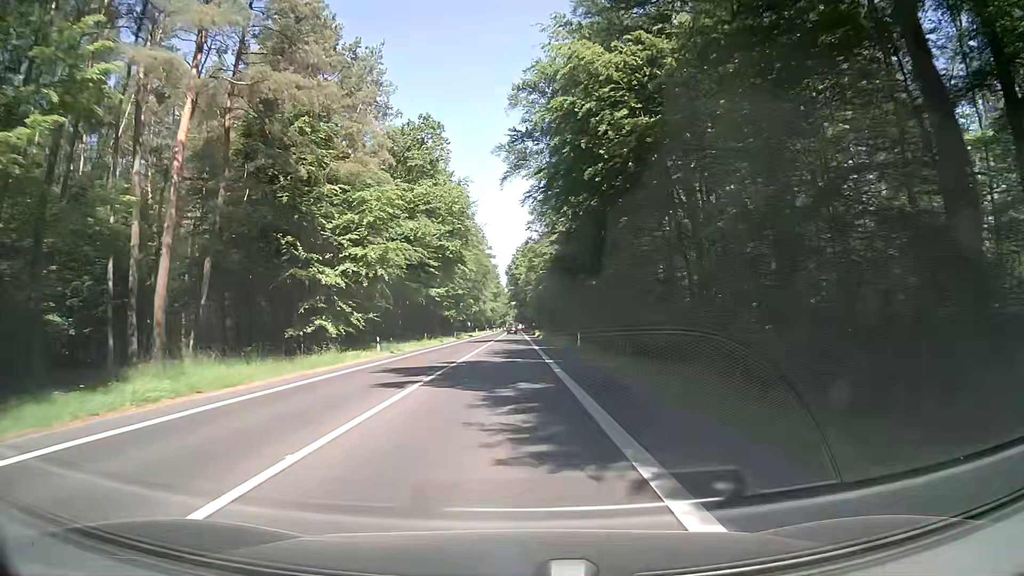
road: secondary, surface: asphalt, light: Day
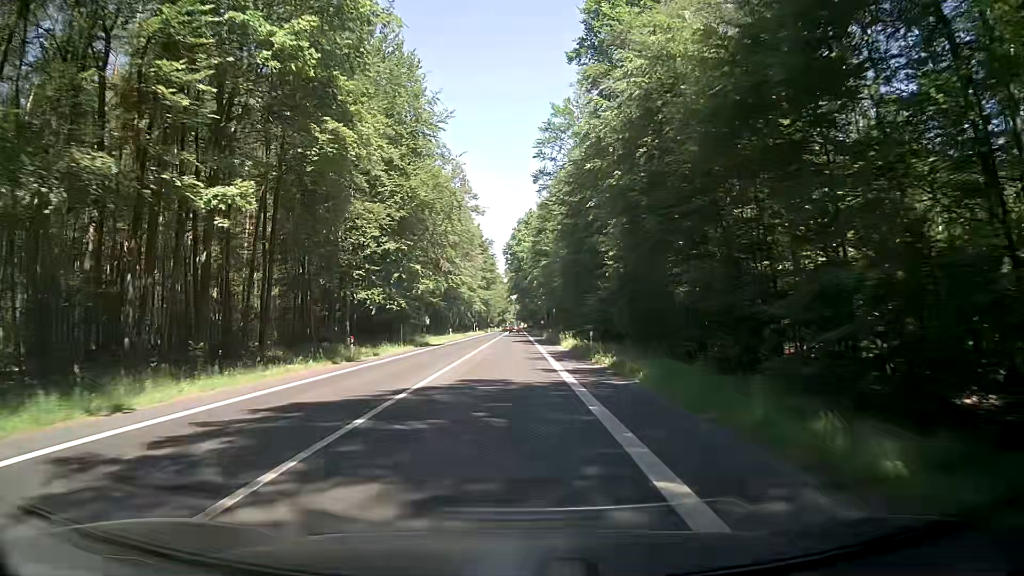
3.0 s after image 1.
(-0.2, +52.9) m; -1°
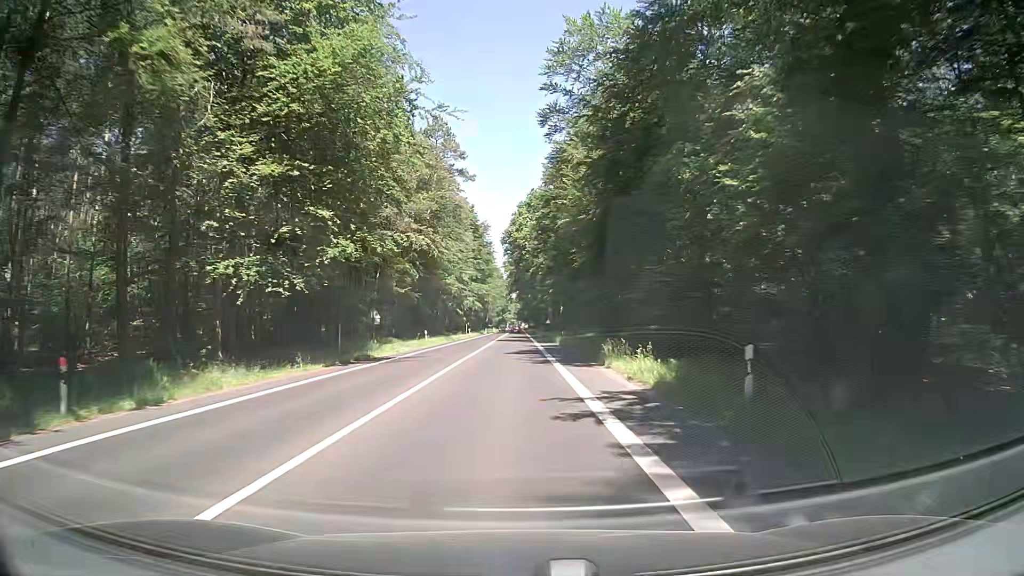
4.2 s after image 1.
(+0.2, +22.7) m; +1°
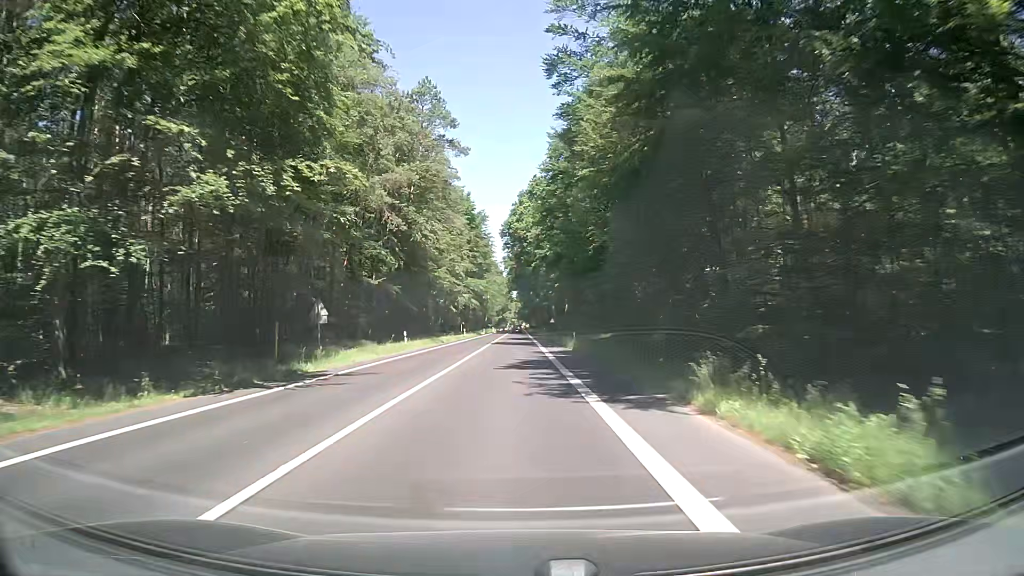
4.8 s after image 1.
(0.0, +11.3) m; 0°
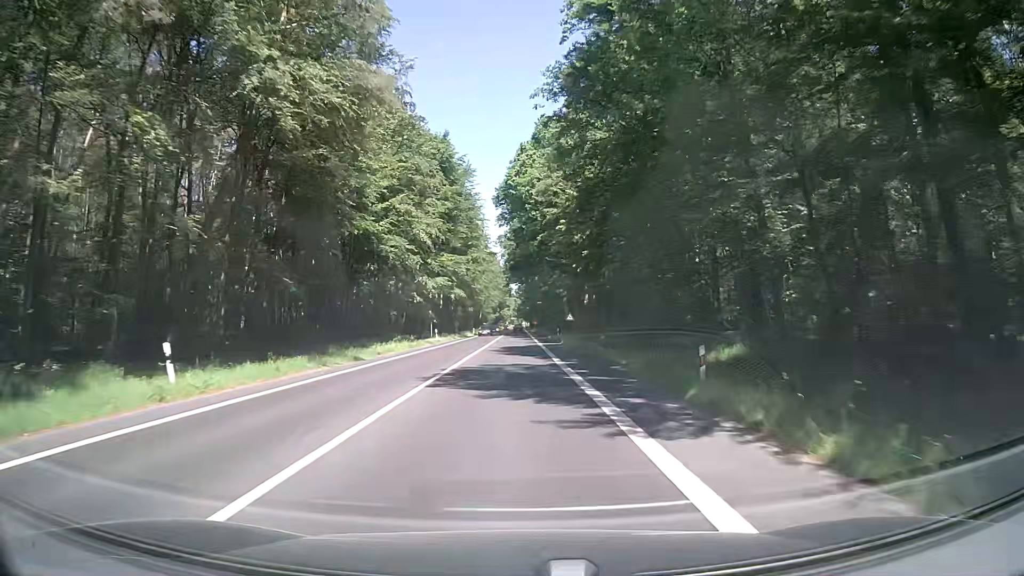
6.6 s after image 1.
(-0.1, +34.0) m; 0°
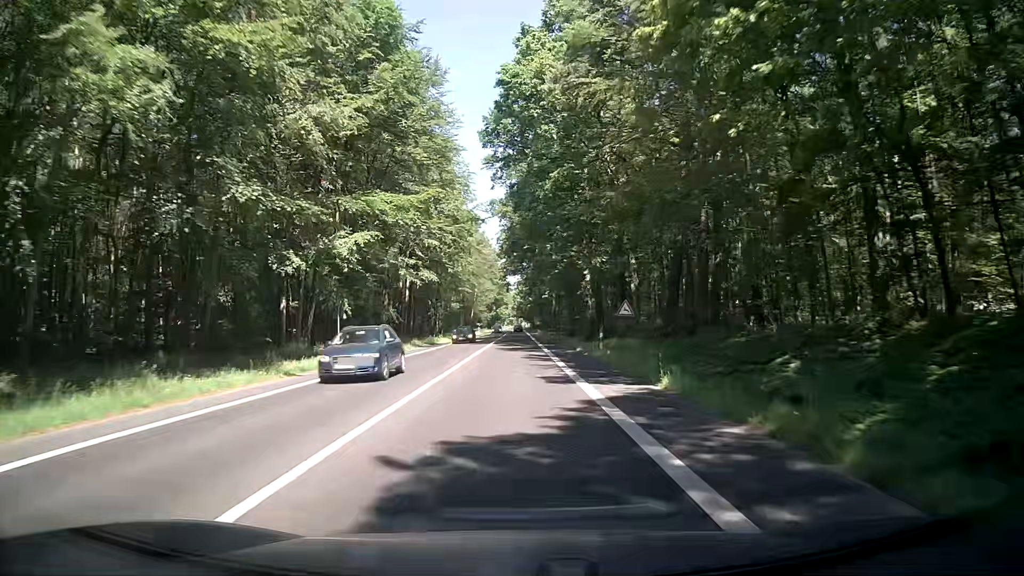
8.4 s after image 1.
(-0.3, +34.0) m; -1°
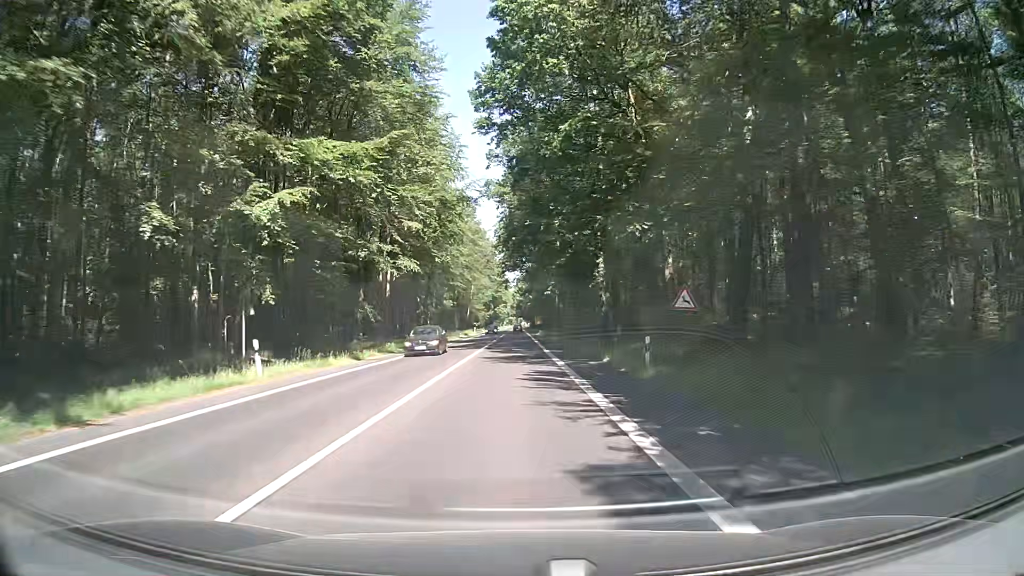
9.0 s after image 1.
(+0.1, +11.3) m; 0°
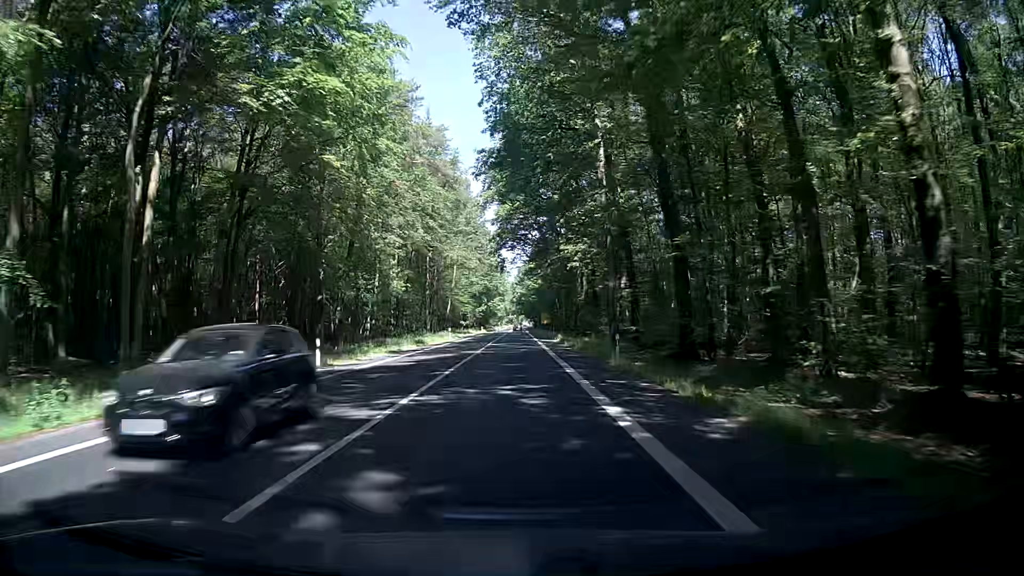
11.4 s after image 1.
(+0.1, +45.3) m; 0°
(0, +10) (0, +20) (0, +30) (0, +40) (0, +50) (0, +60) (0, +70) (0, +80) (0, +90) (0, +100) m
